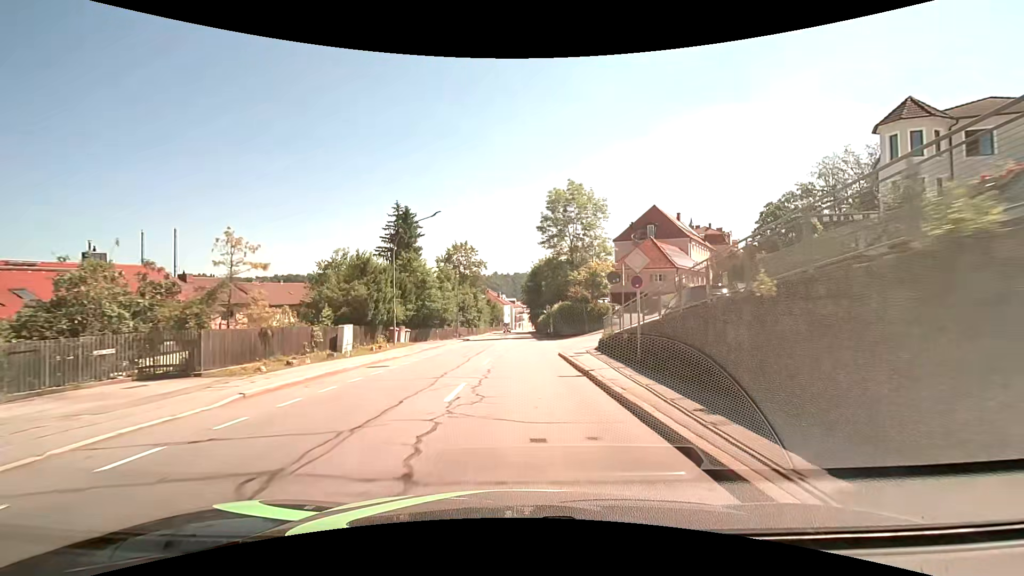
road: tertiary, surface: asphalt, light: Day
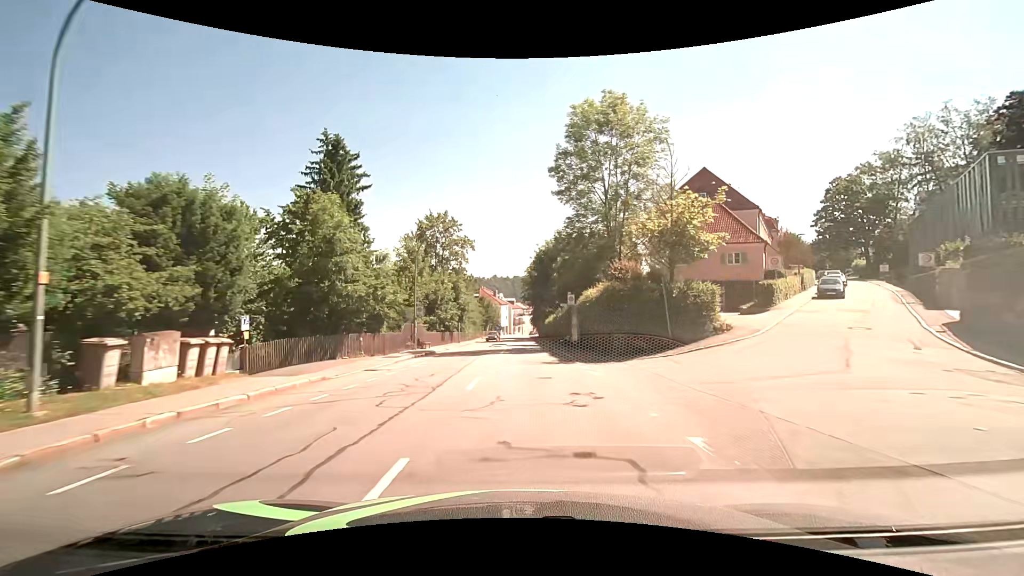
(0.0, +24.8) m; 0°
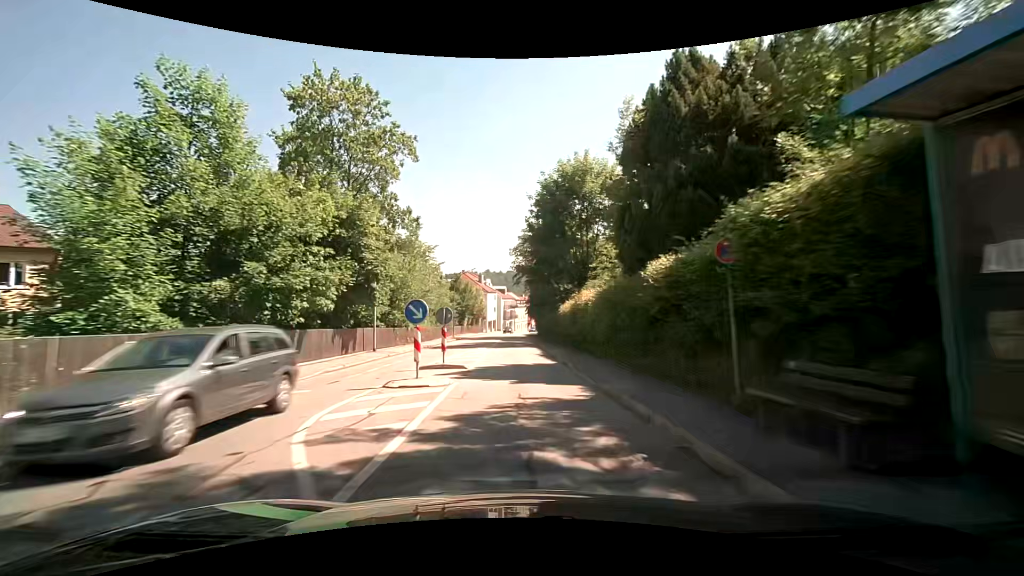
(+0.4, +32.9) m; +2°
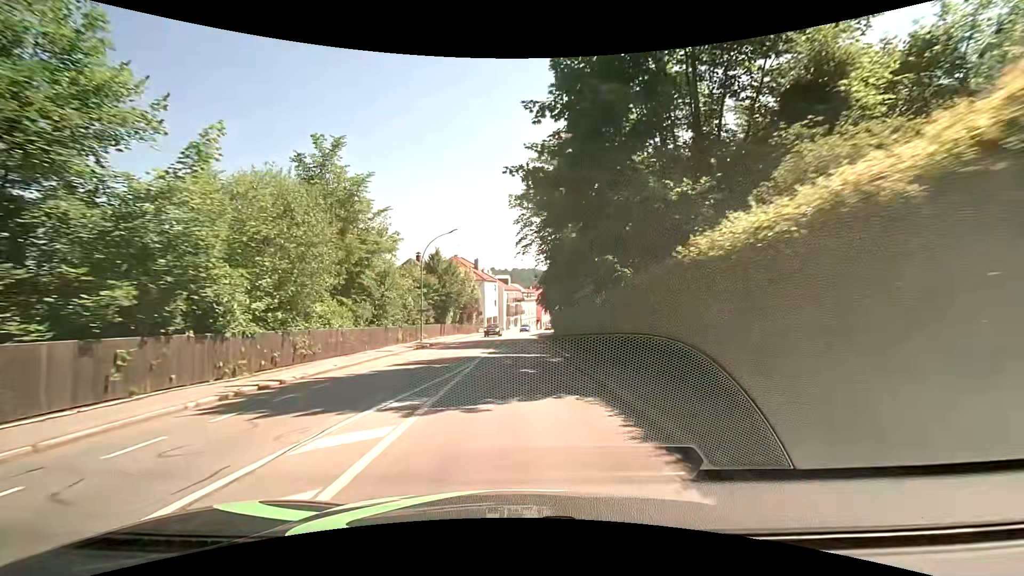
(-0.6, +24.8) m; -2°
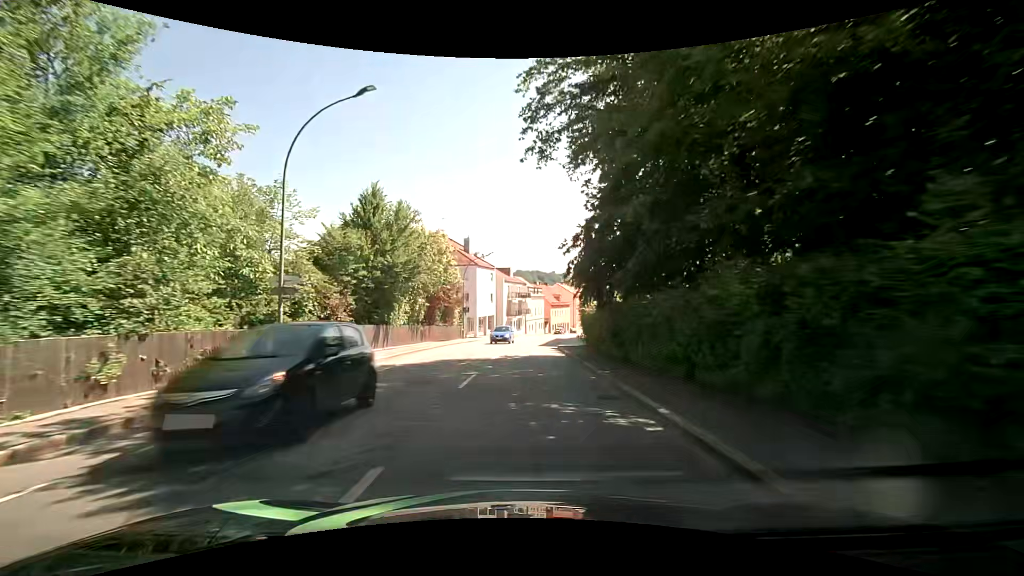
(-0.2, +24.0) m; -1°
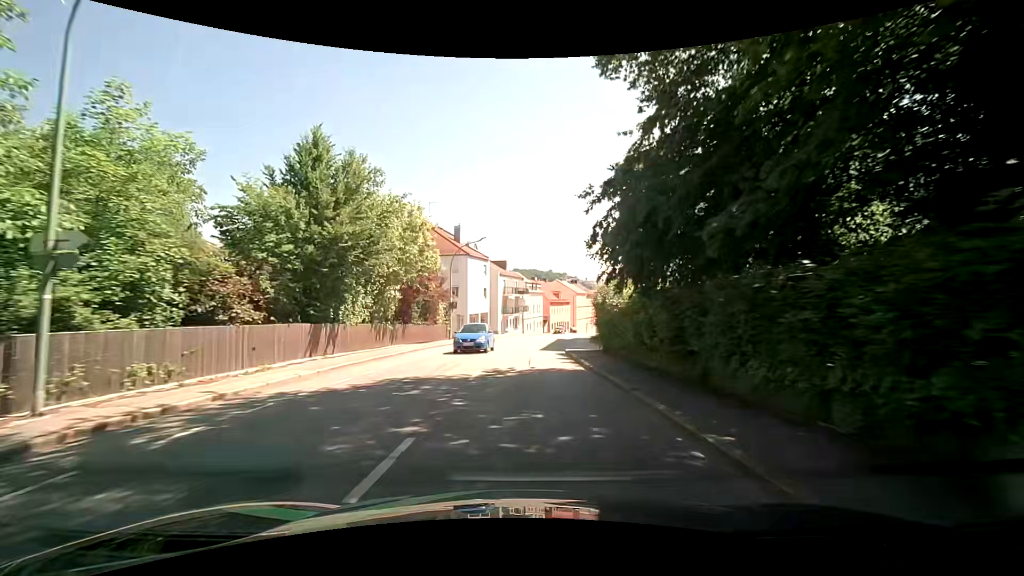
(0.0, +7.7) m; 0°
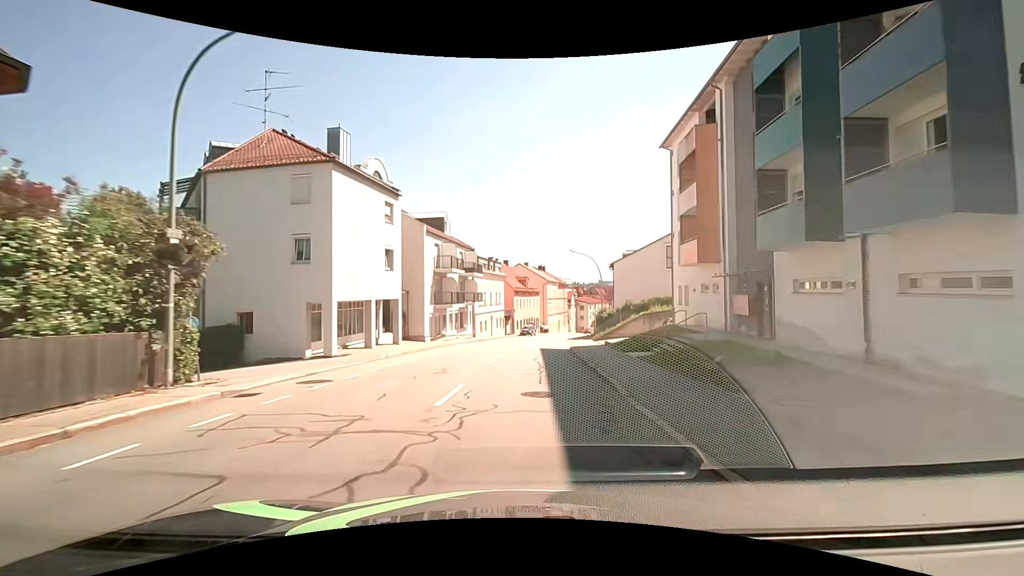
(+1.1, +30.5) m; +5°
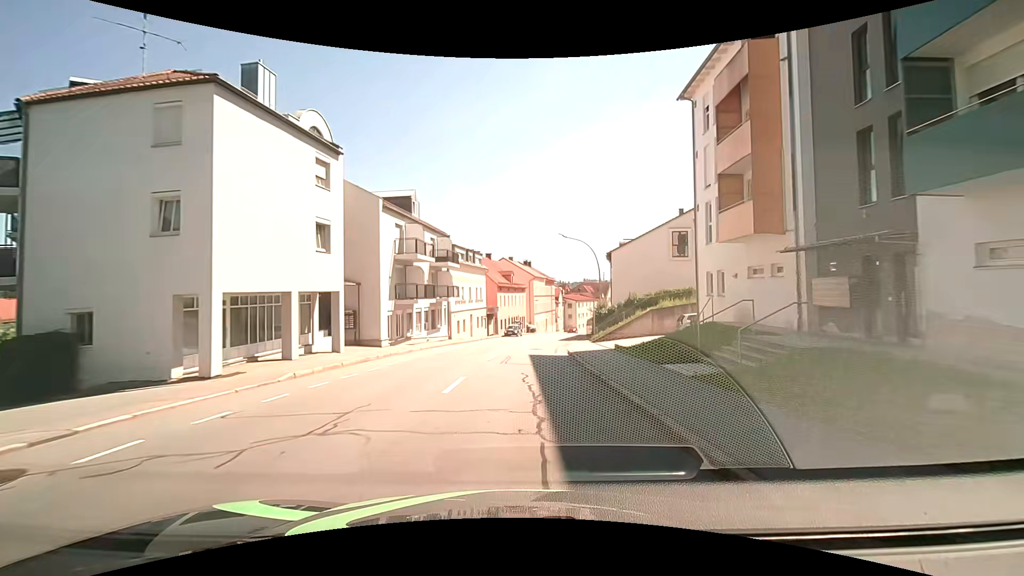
(+0.1, +7.6) m; +1°
(0, +10) (+1, +20) (+1, +30) (+3, +40) (+4, +50) (+6, +60) (+8, +69) (+10, +79) (+12, +89) (+15, +99) m
